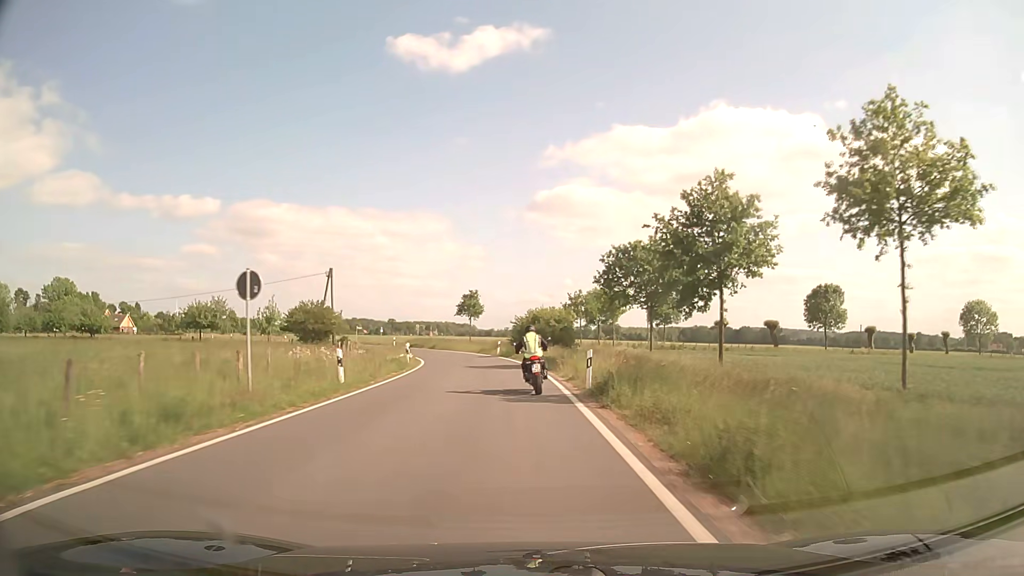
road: secondary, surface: asphalt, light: Day
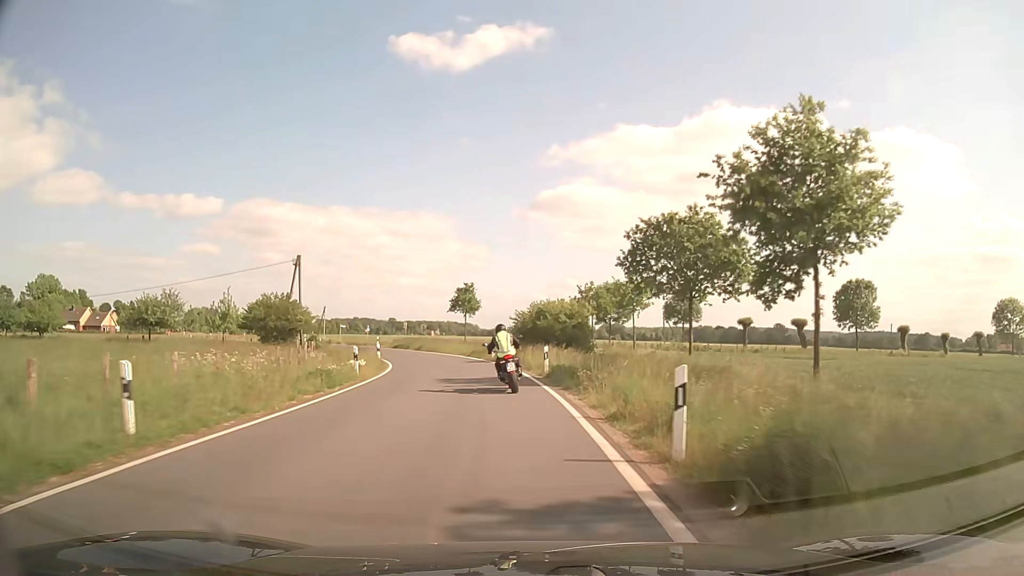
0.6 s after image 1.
(0.0, +10.3) m; 0°
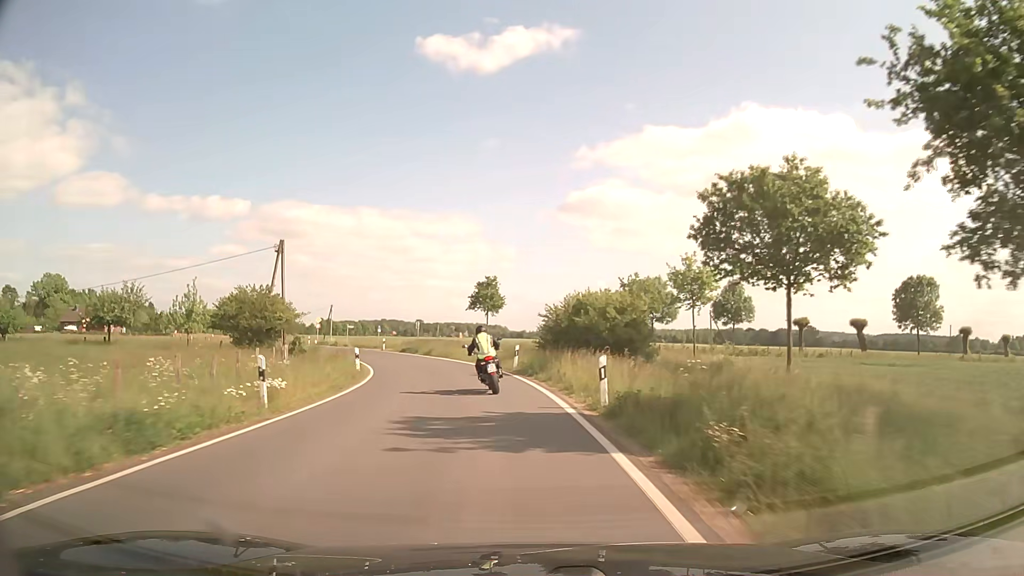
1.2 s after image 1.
(-0.1, +10.2) m; -2°
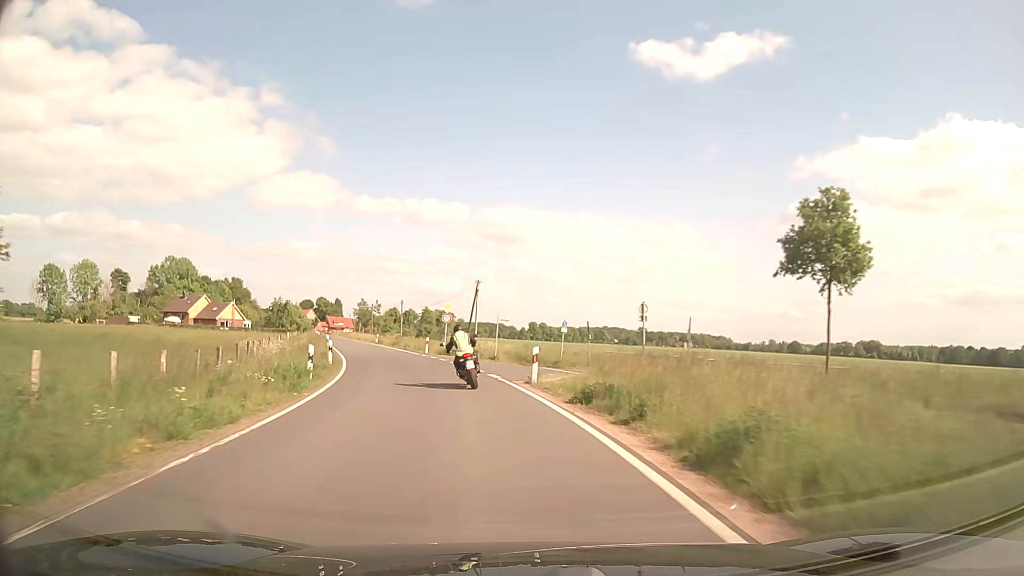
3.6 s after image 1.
(-6.0, +40.2) m; -18°
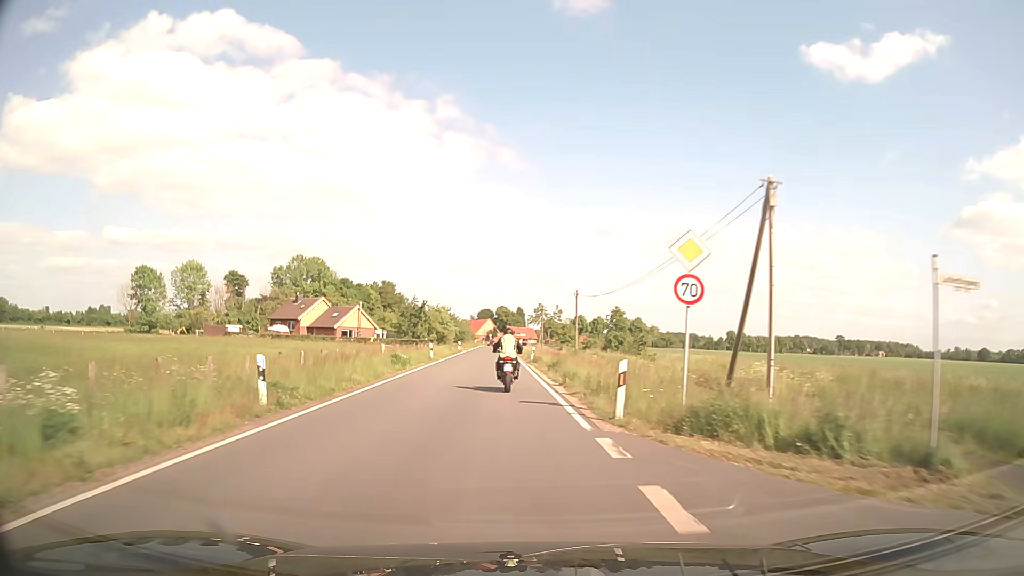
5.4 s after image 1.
(-4.4, +31.1) m; -16°
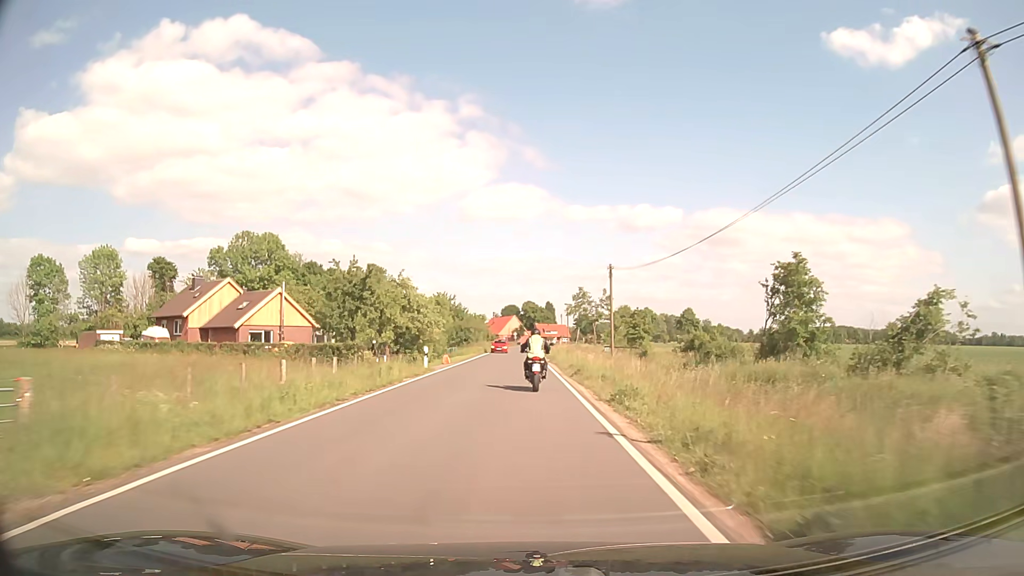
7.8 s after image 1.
(-2.3, +43.7) m; -3°
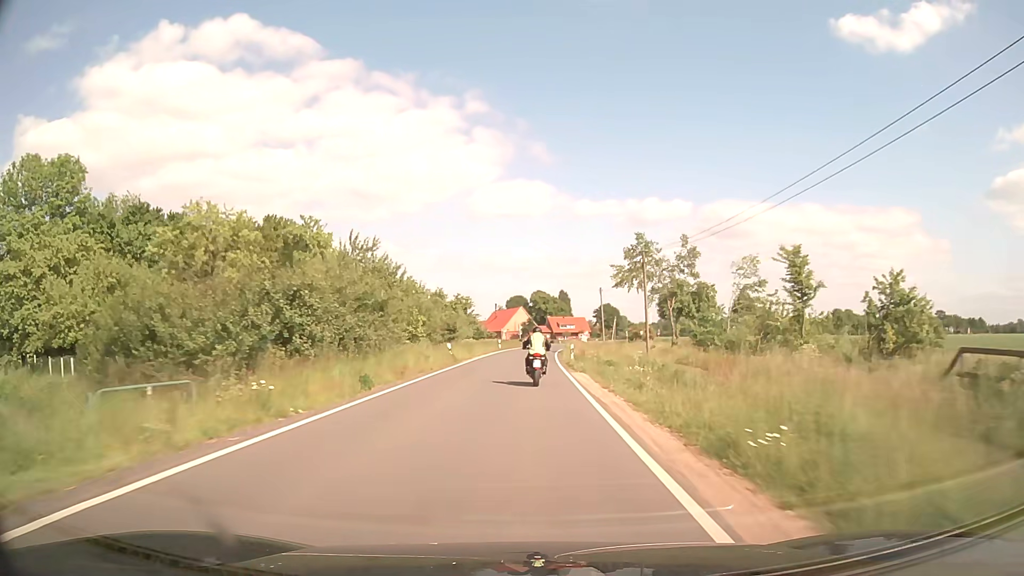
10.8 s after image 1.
(-0.3, +56.0) m; -1°
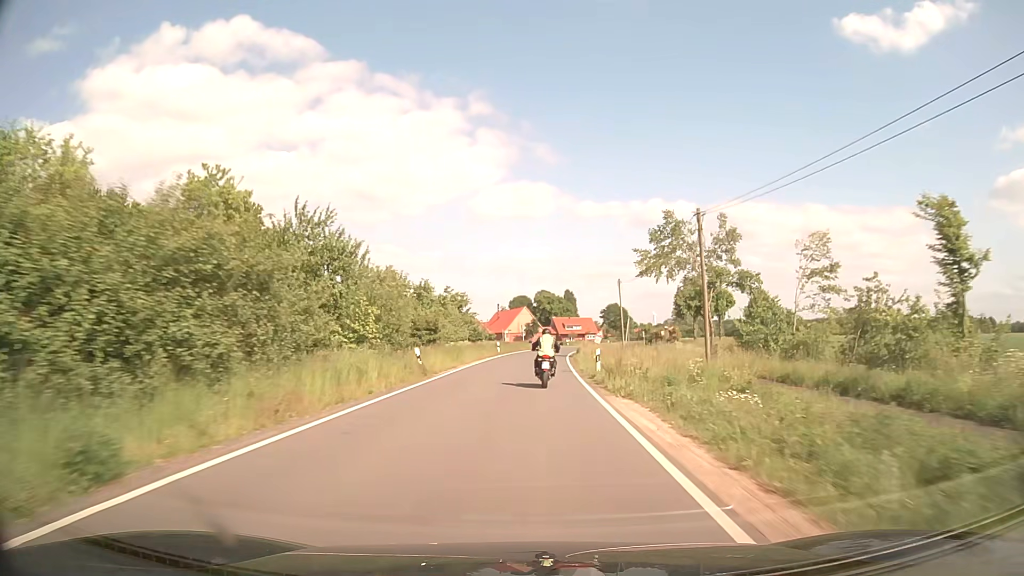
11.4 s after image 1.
(0.0, +11.4) m; 0°
(0, +10) (0, +20) (0, +30) (0, +40) (+1, +50) (+1, +60) (+2, +70) (+4, +80) (+6, +90) (+8, +99) m
